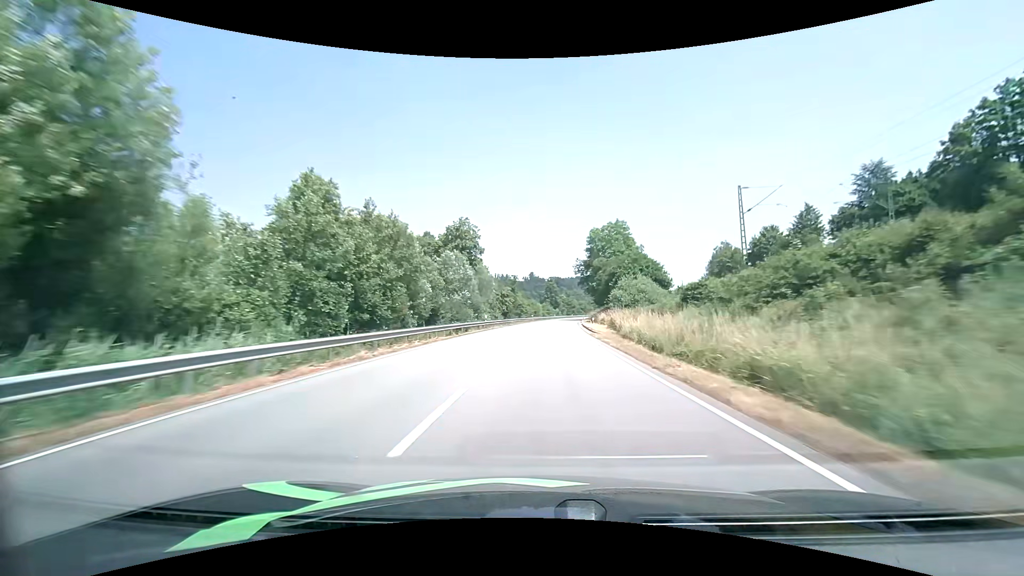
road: primary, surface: asphalt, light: Day
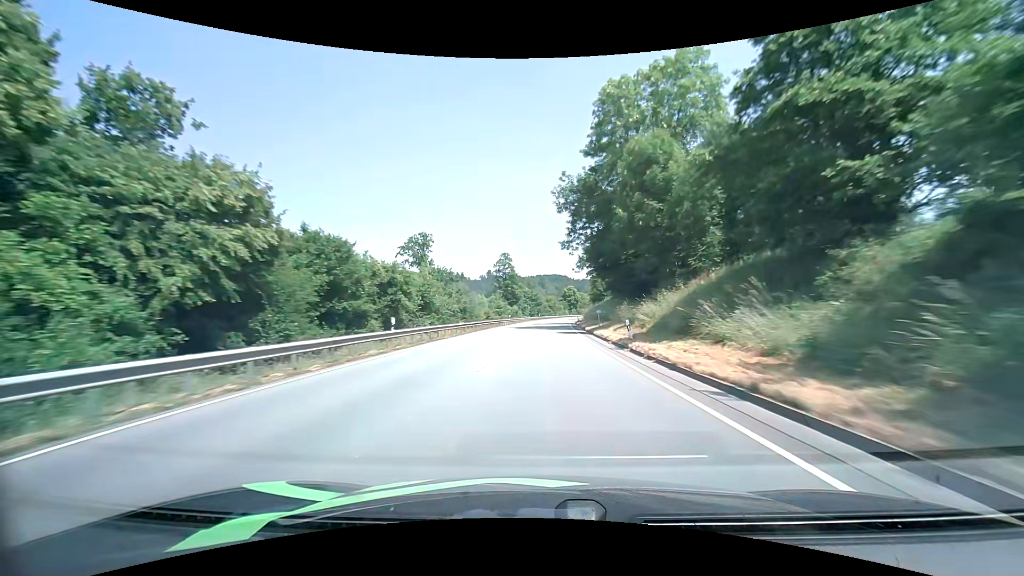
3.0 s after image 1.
(+3.2, +77.4) m; +5°
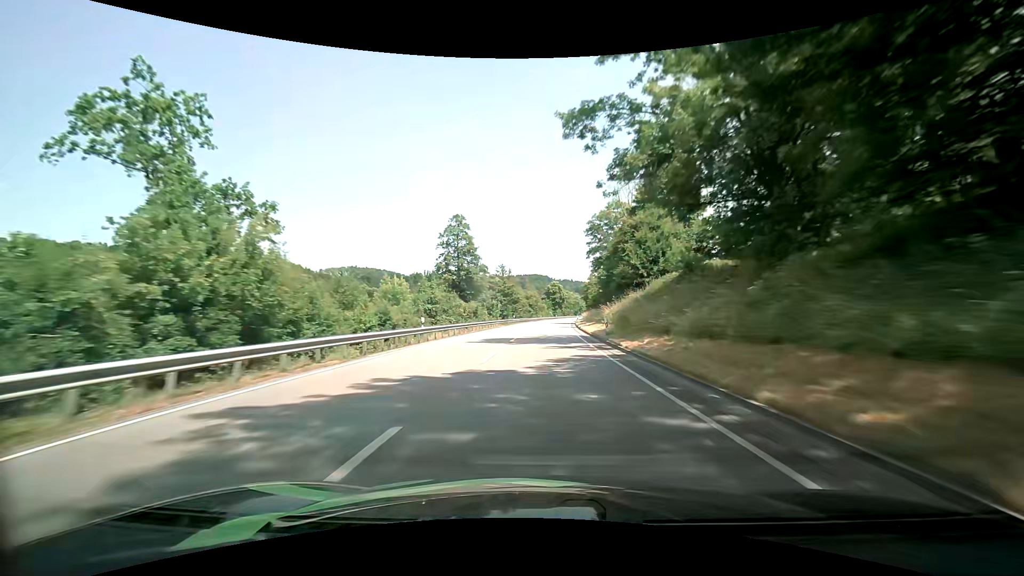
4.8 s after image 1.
(+0.9, +45.9) m; +2°
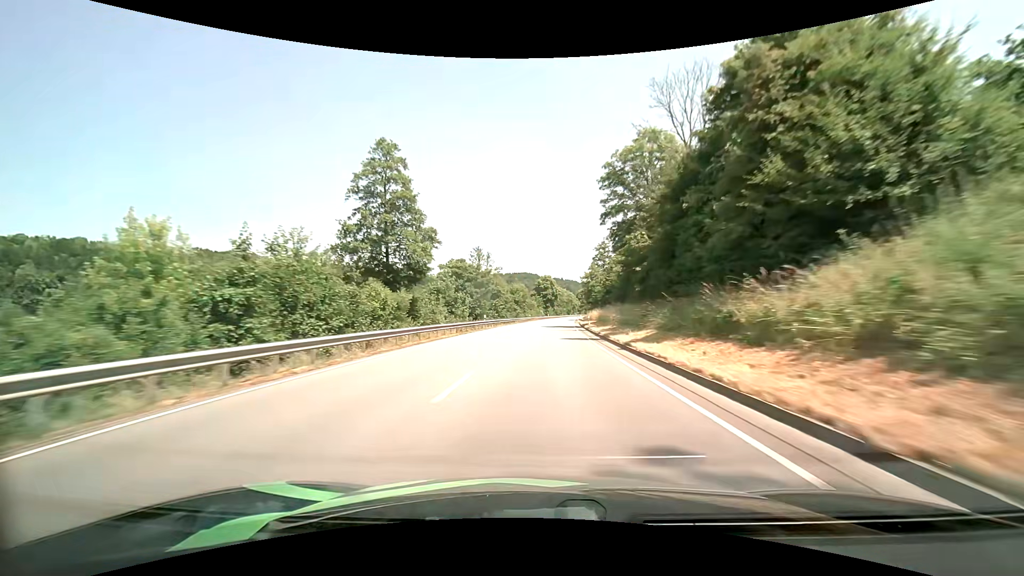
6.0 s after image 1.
(+0.3, +30.6) m; +1°
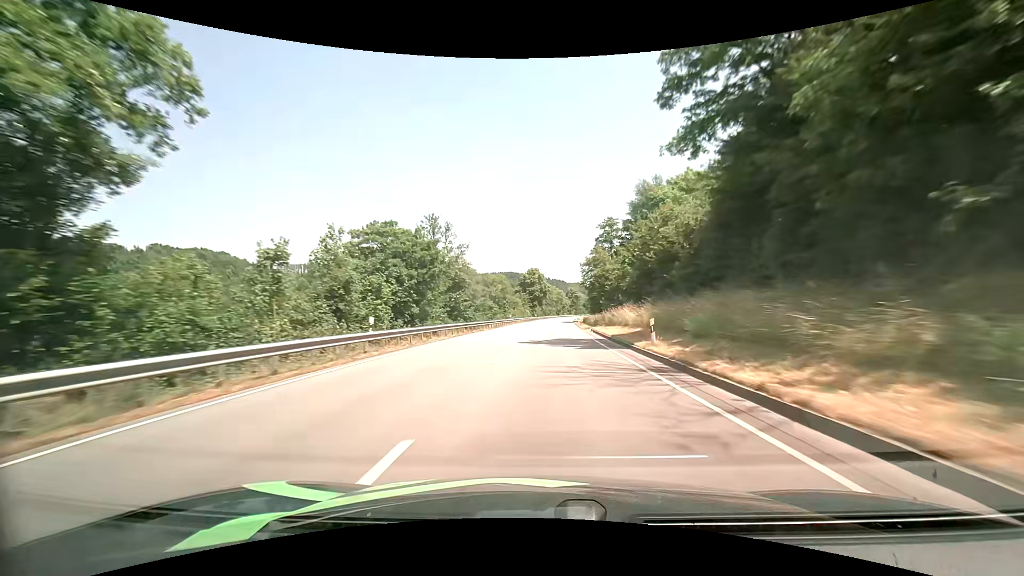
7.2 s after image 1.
(+0.5, +30.4) m; +2°
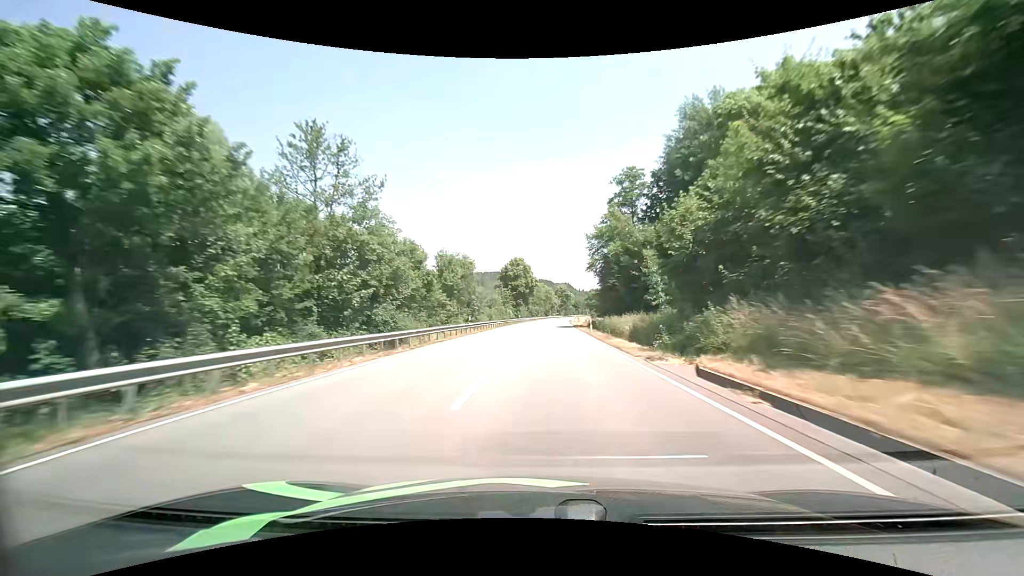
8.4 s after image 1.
(+0.4, +30.3) m; +2°
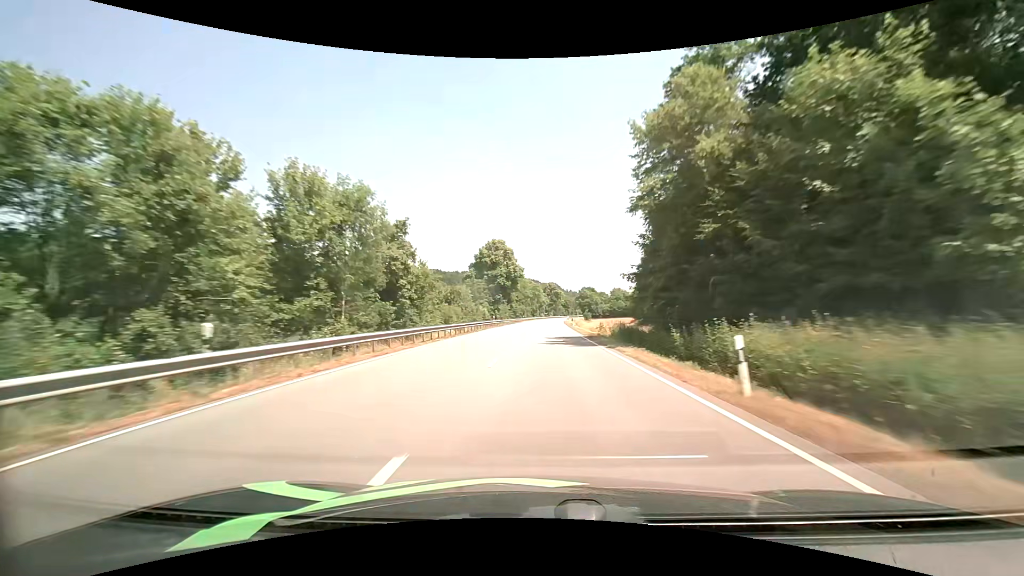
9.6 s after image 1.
(+0.3, +30.5) m; +1°
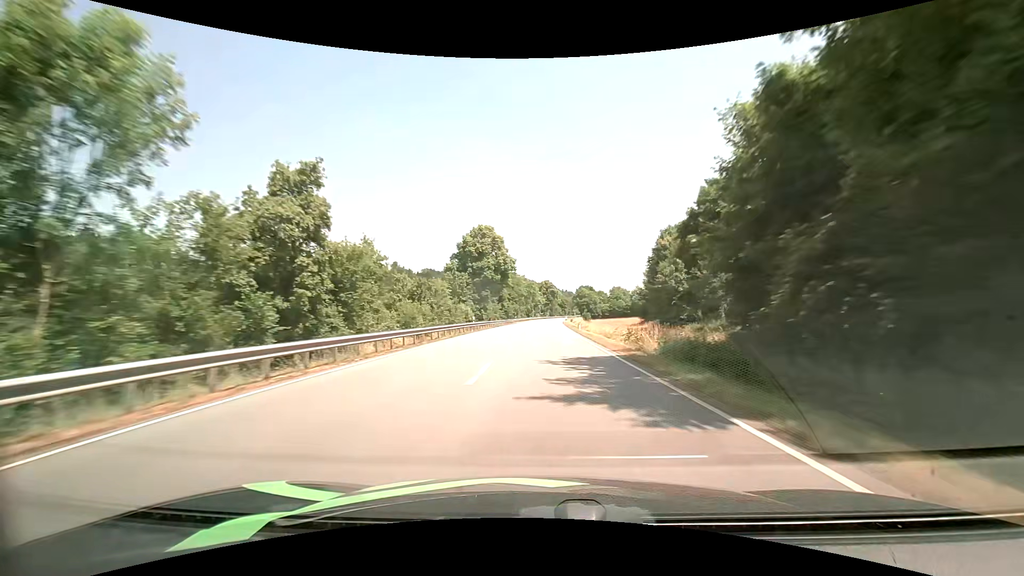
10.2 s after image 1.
(+0.1, +15.4) m; +1°
(0, +10) (0, +20) (0, +30) (0, +40) (0, +50) (+1, +60) (+1, +70) (+1, +80) (+1, +90) (+2, +100) m
